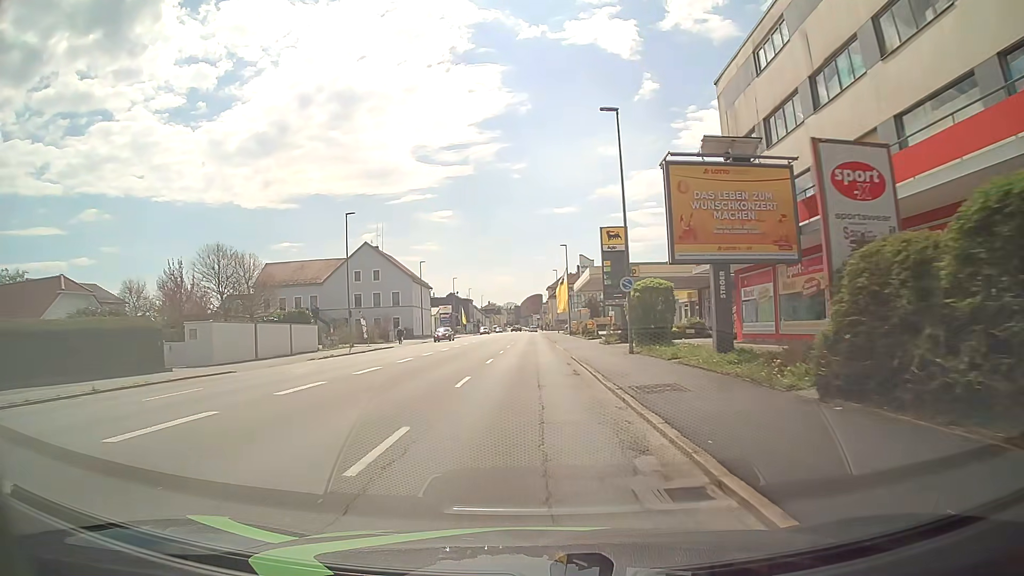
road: tertiary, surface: asphalt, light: Day
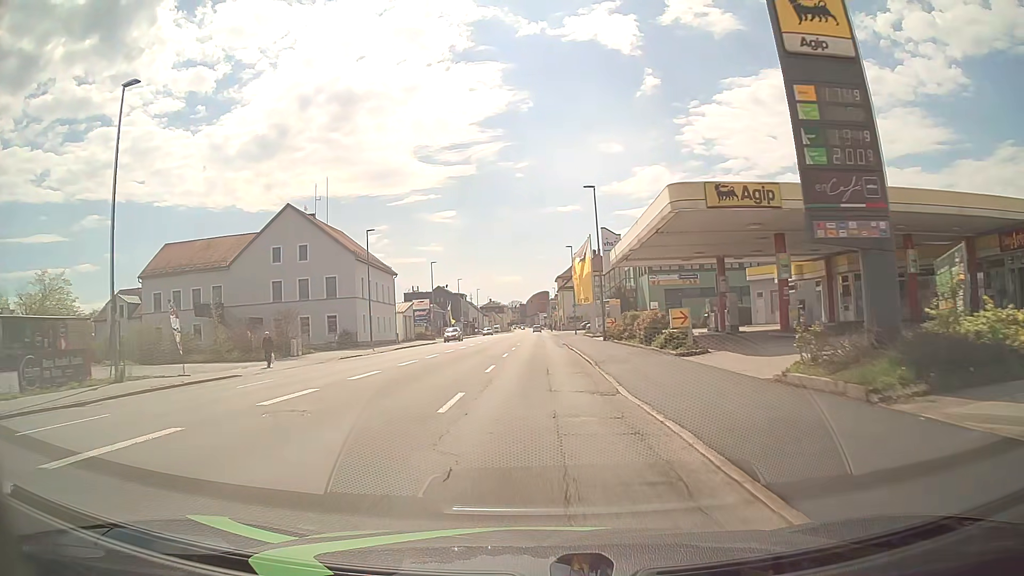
(-0.2, +31.6) m; 0°
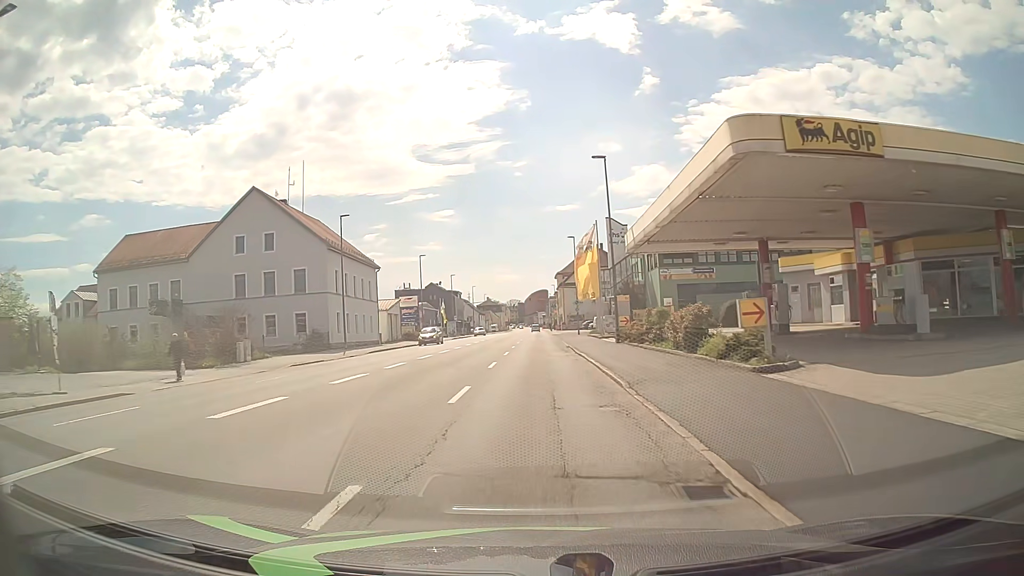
(0.0, +7.9) m; 0°
(0, +10) (0, +20) (0, +30) (0, +40) (0, +50) (0, +60) (0, +70) (0, +80) (0, +90) (0, +100) m
